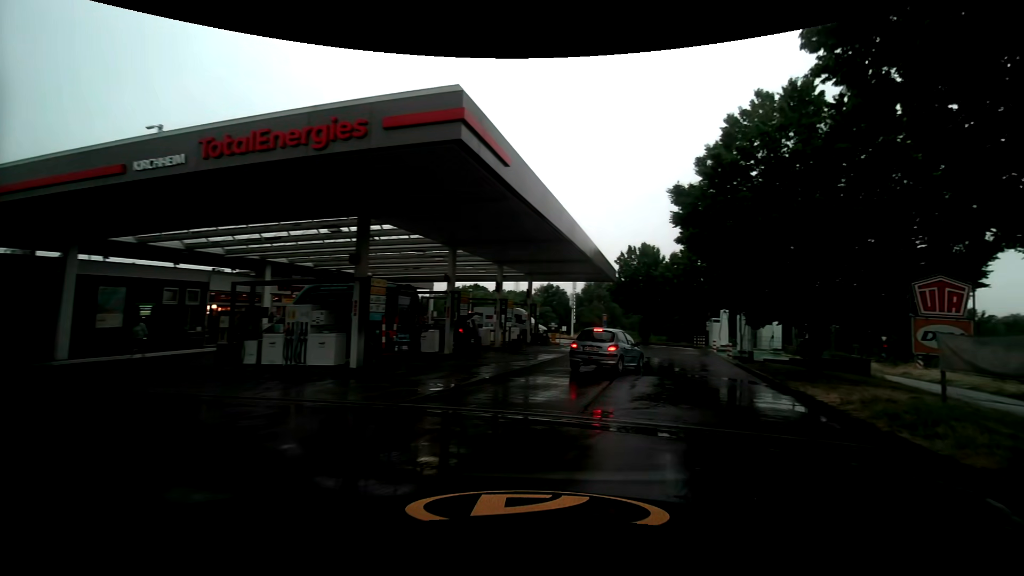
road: service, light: Day
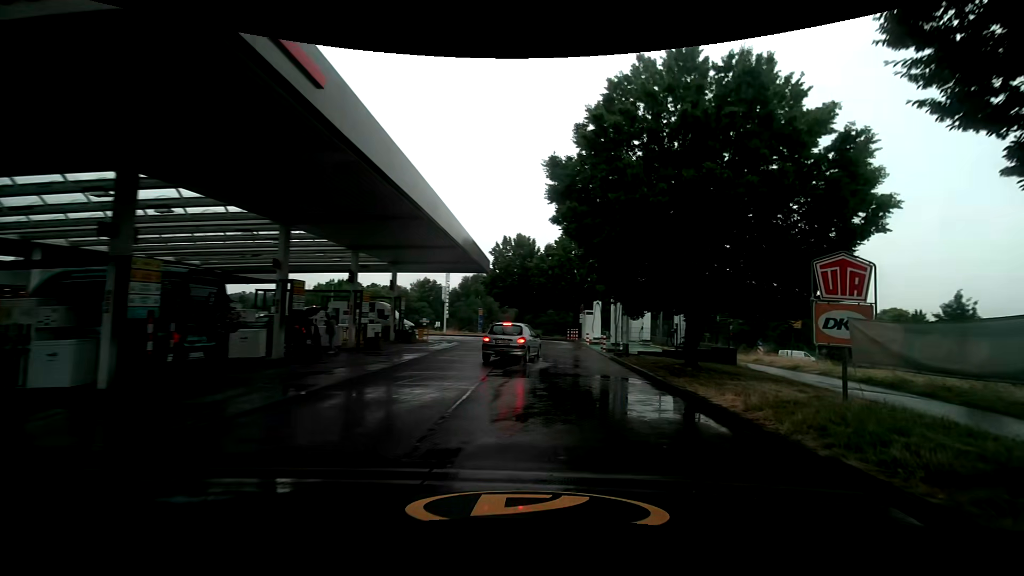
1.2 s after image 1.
(+0.4, +3.2) m; +14°
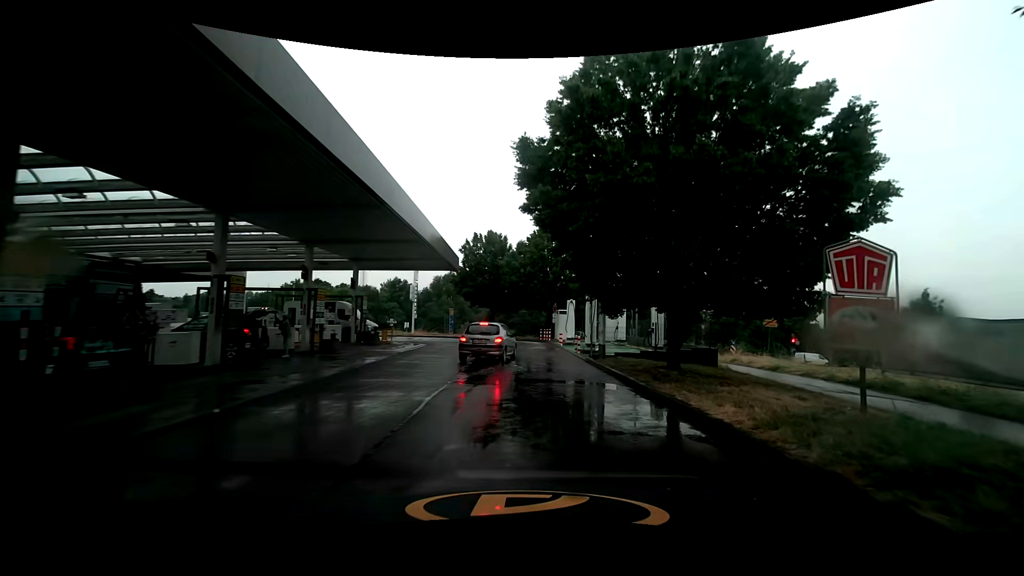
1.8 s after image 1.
(+0.1, +1.6) m; +4°
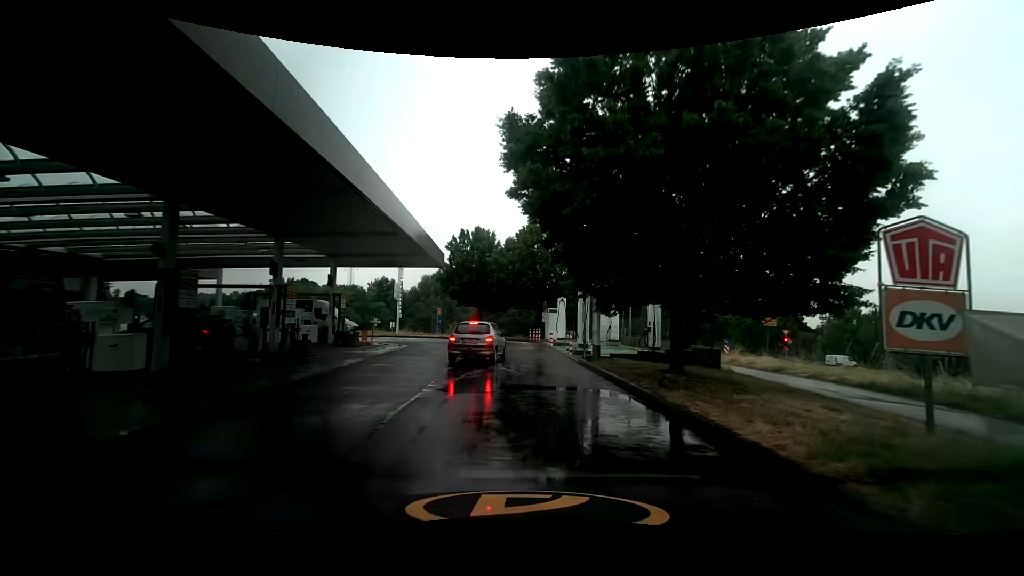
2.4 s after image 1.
(0.0, +1.5) m; +1°
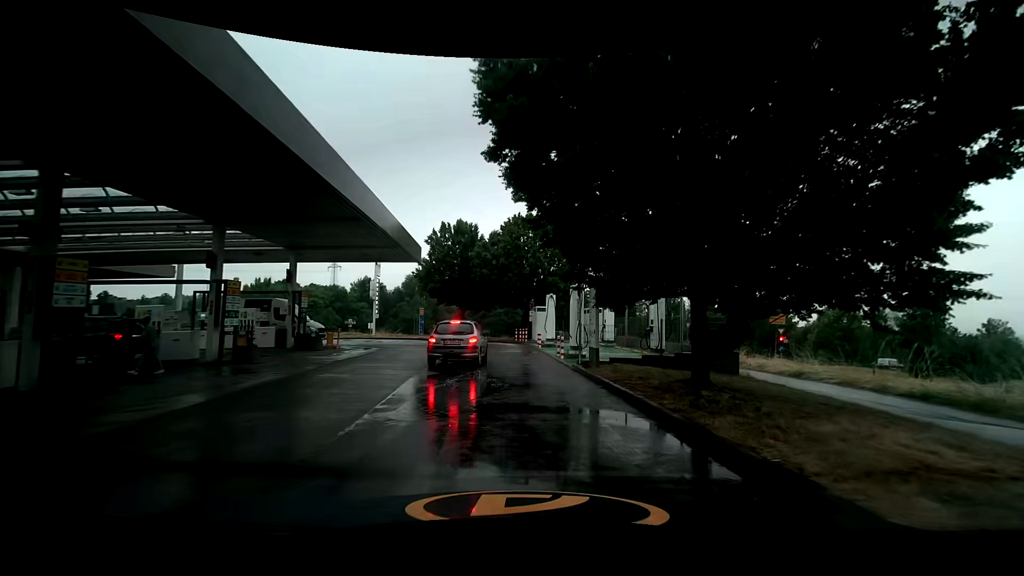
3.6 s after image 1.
(0.0, +2.9) m; 0°
